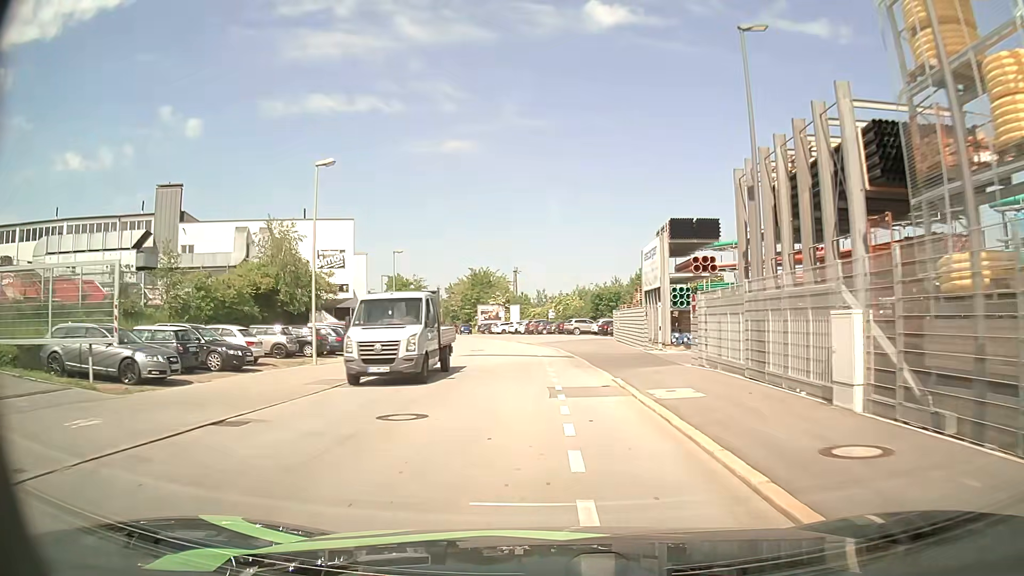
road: residential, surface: asphalt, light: Day
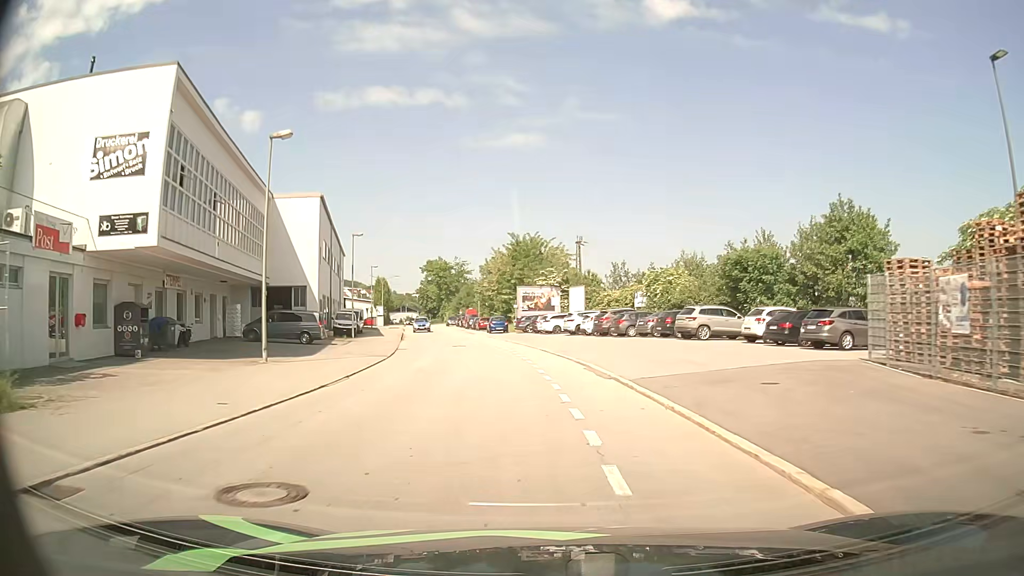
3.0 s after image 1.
(-1.3, +35.1) m; -5°
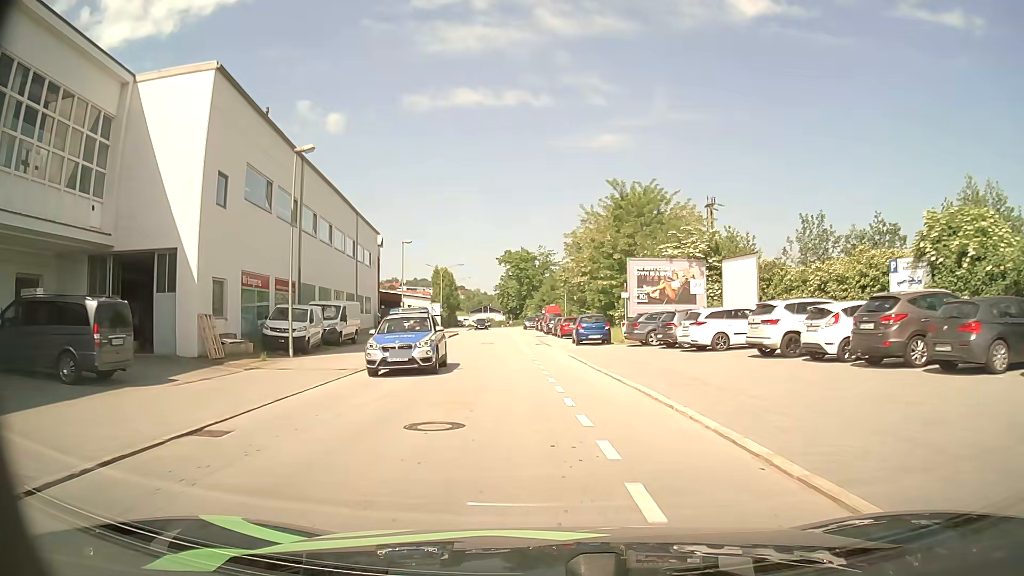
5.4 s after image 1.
(-1.9, +27.0) m; -8°
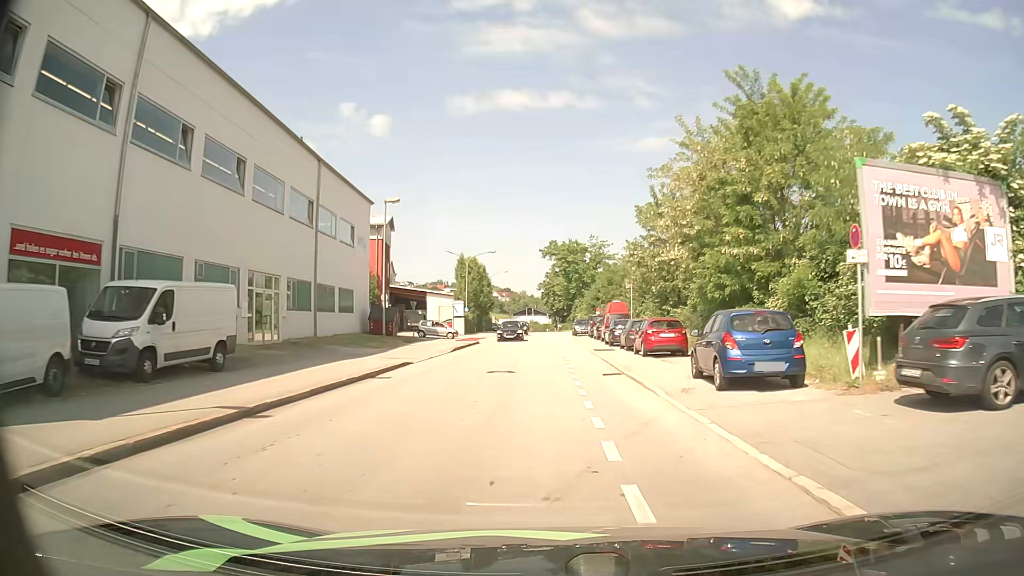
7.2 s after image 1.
(-0.9, +20.3) m; -4°
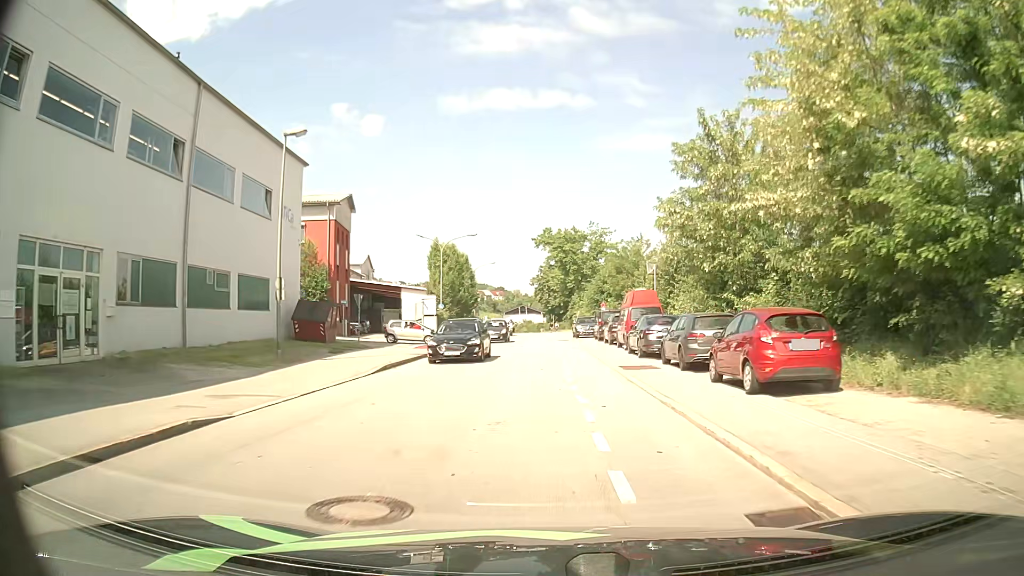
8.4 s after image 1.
(+0.1, +13.6) m; +1°
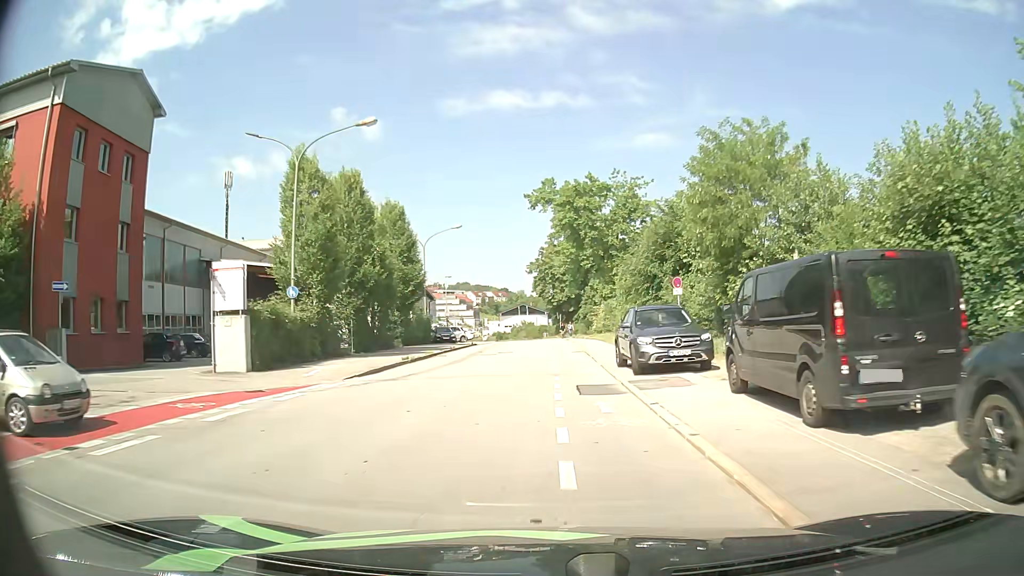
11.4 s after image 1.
(+0.1, +34.2) m; -1°
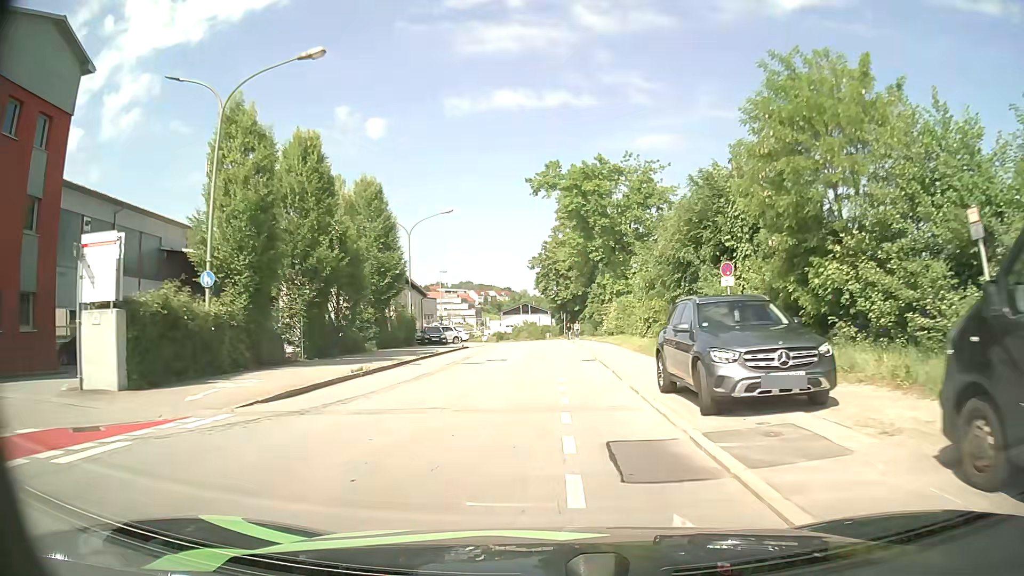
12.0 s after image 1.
(0.0, +6.7) m; 0°
